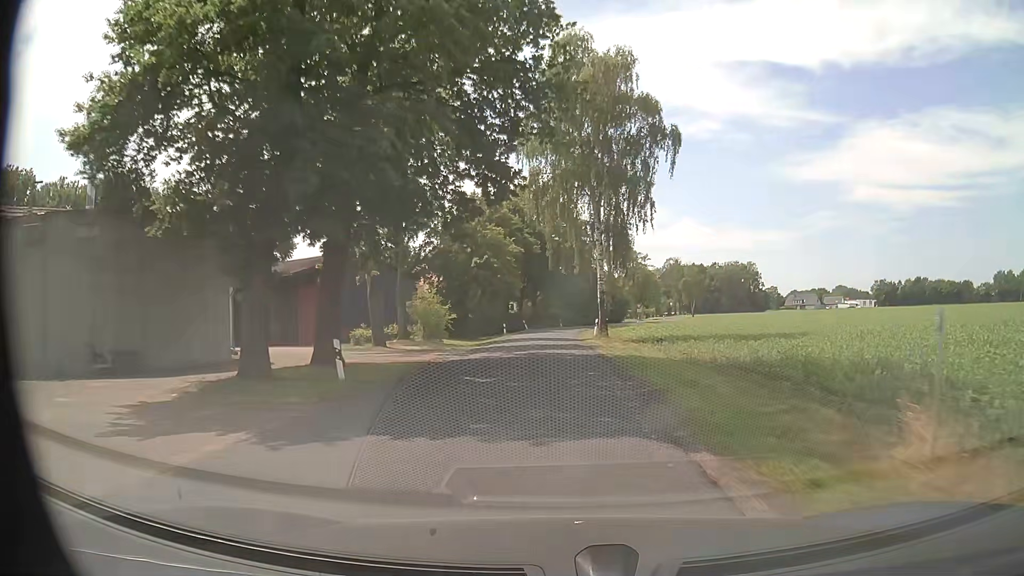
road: secondary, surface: asphalt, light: Day
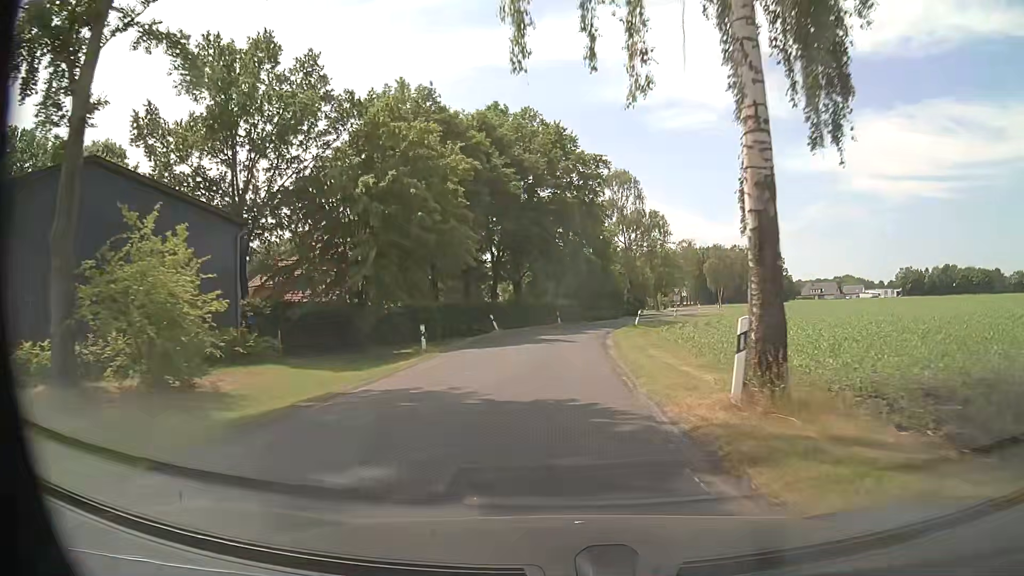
(+0.1, +33.4) m; 0°
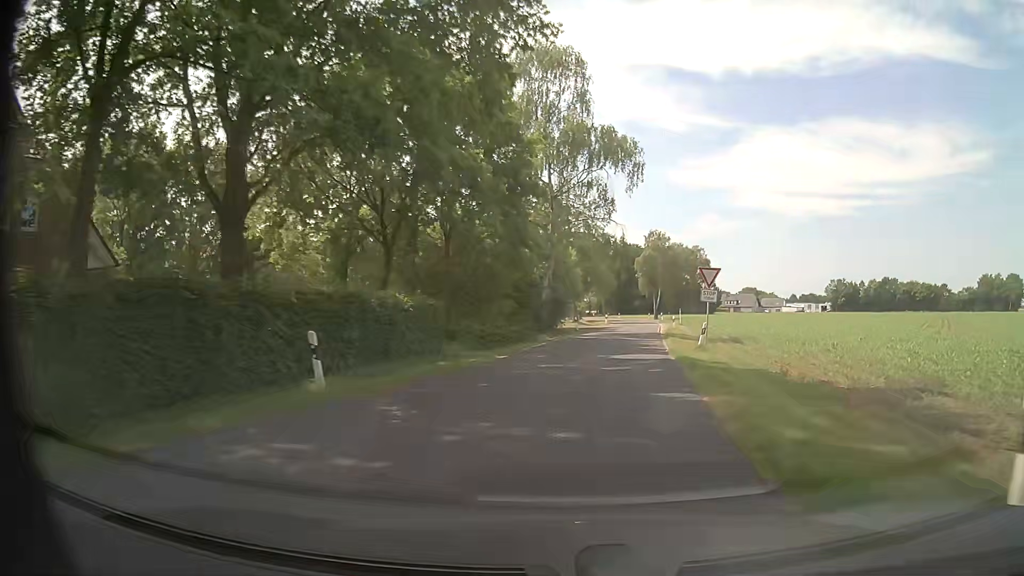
(+1.8, +41.7) m; +10°
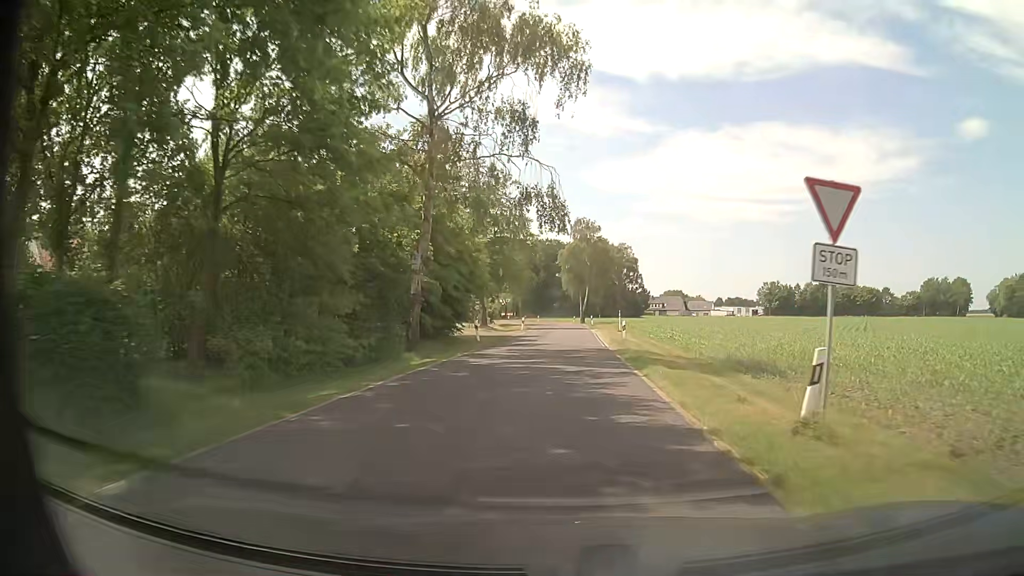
(+1.1, +16.7) m; +7°
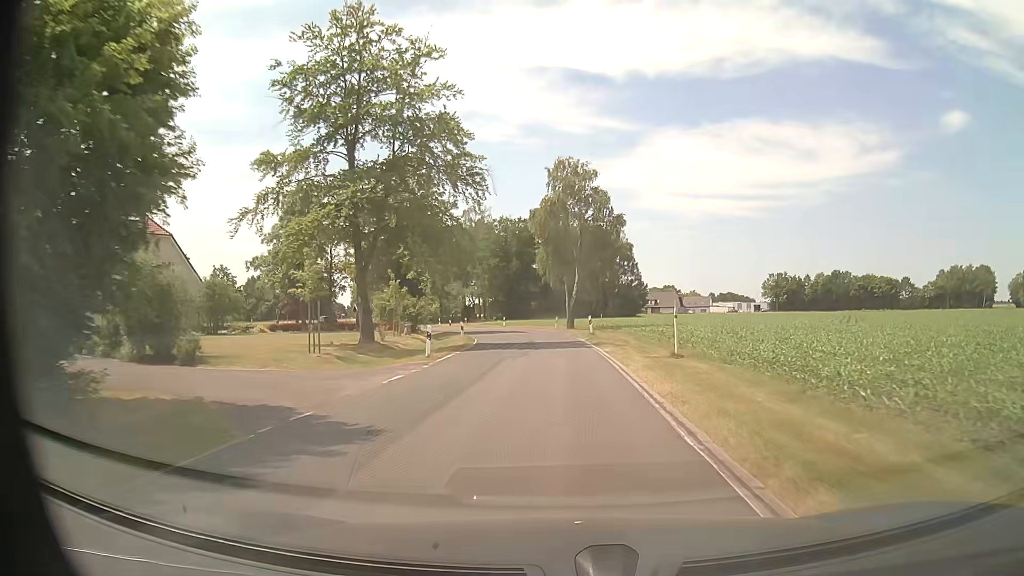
(+0.7, +33.5) m; +1°
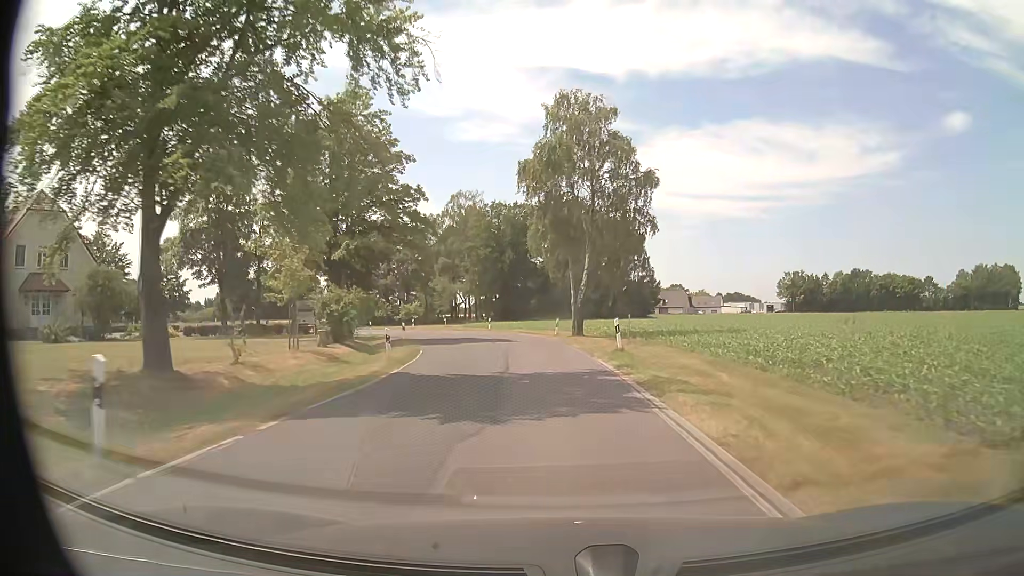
(+0.2, +16.8) m; +1°
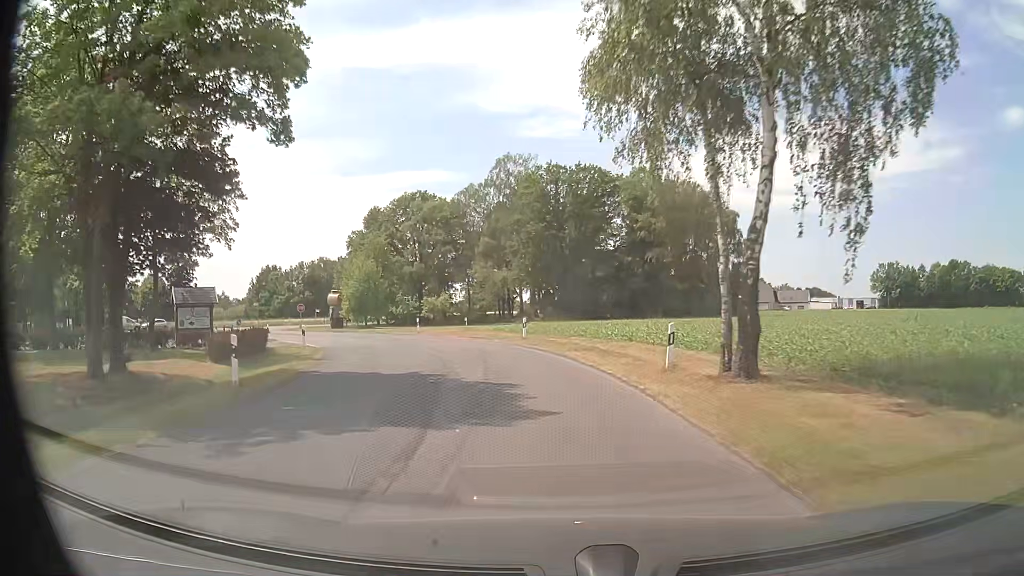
(-0.6, +25.0) m; -6°
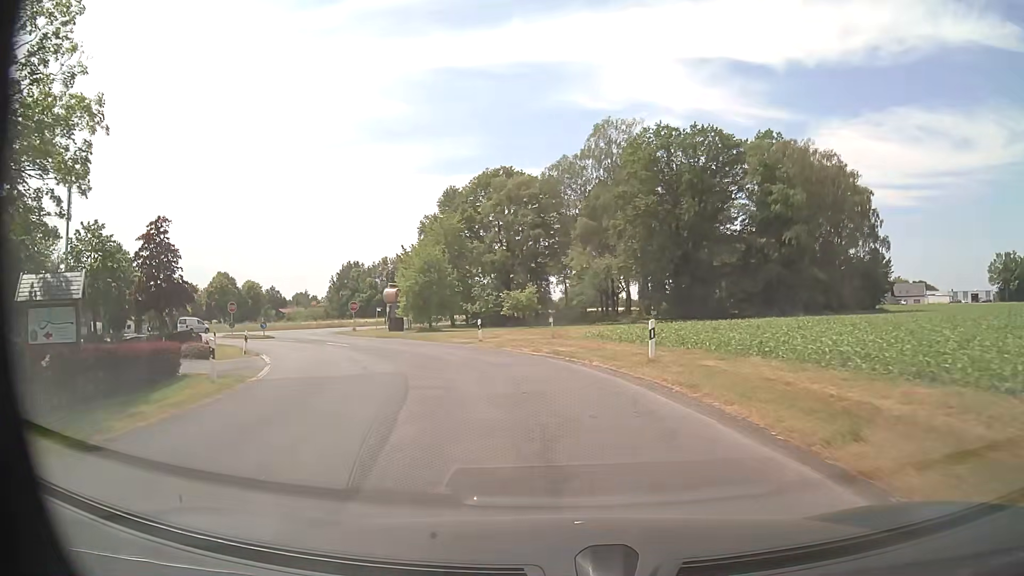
(-1.0, +15.2) m; -8°
(-1, +10) (-3, +20) (-6, +29) (-11, +38) (-16, +47) (-22, +55) (-28, +62) (-35, +69) (-43, +76) (-50, +83) m
